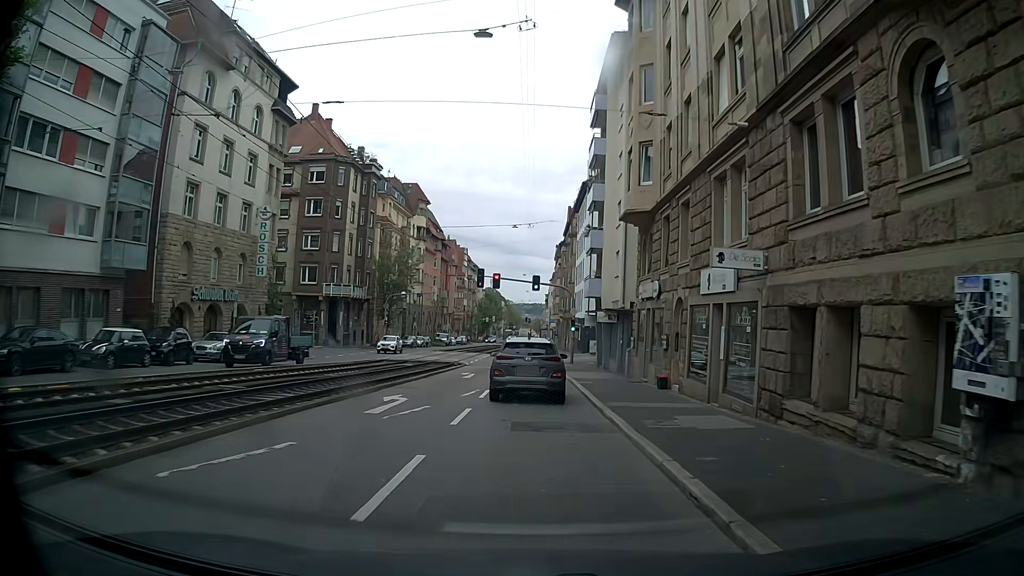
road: tertiary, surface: asphalt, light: Day
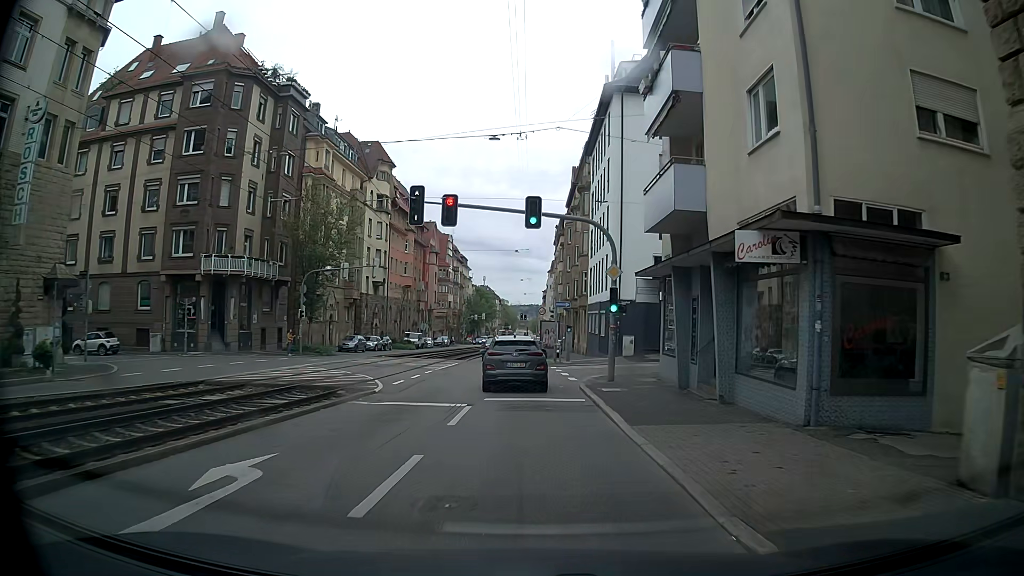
(+0.1, +24.6) m; -1°
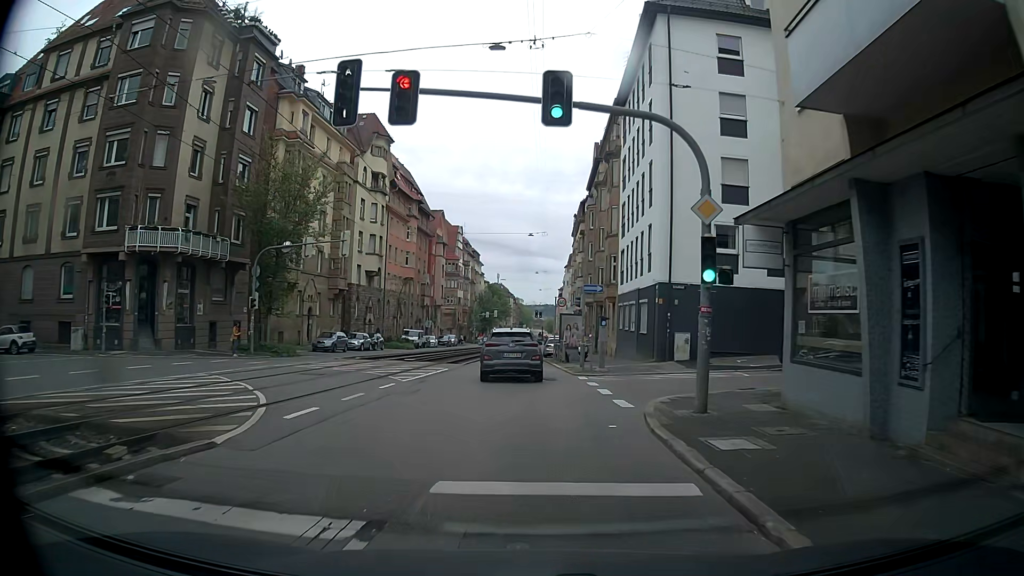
(+0.2, +10.3) m; +1°
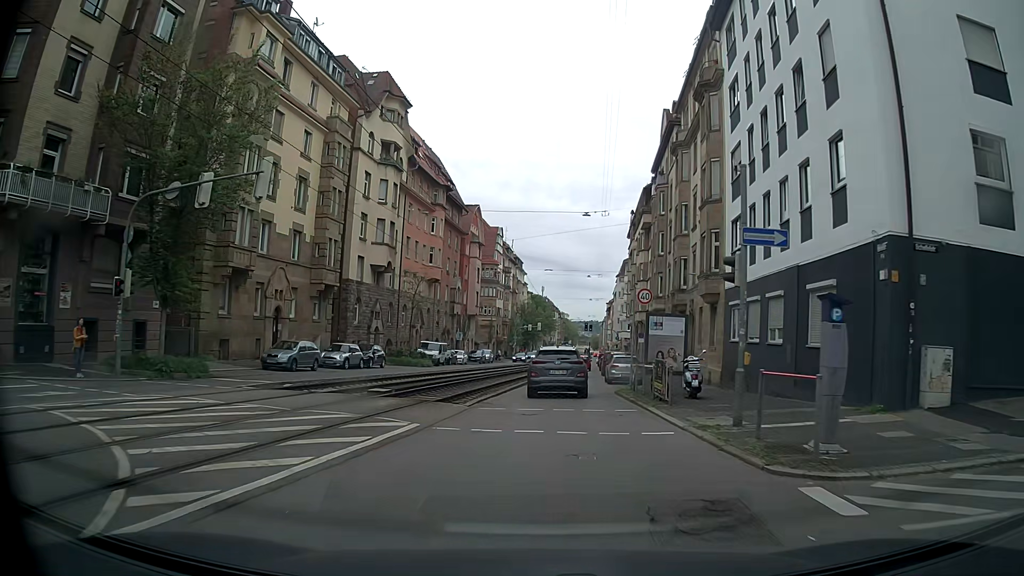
(-0.7, +15.8) m; -5°
